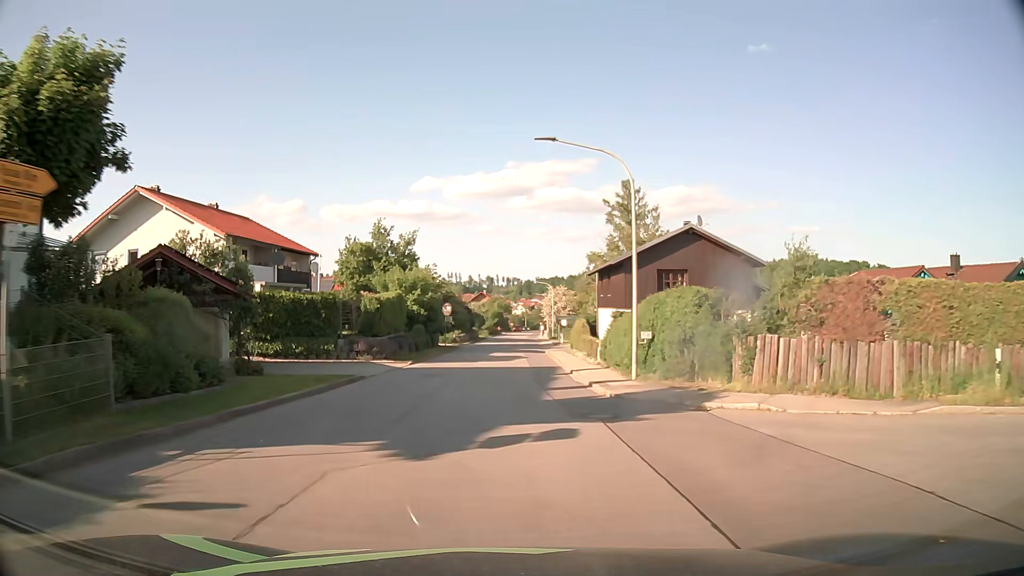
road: tertiary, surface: asphalt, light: Day
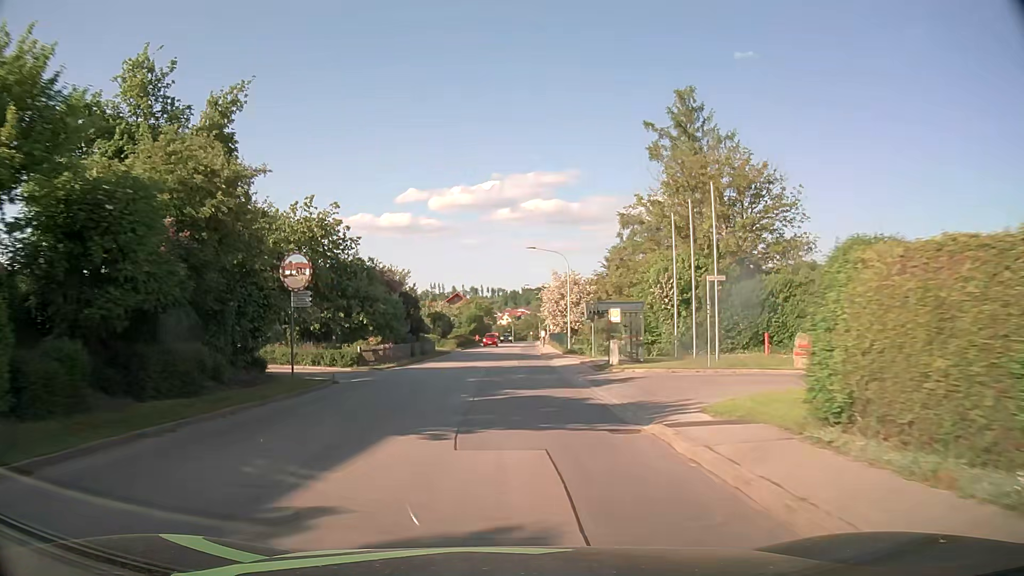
(+0.6, +39.6) m; +1°
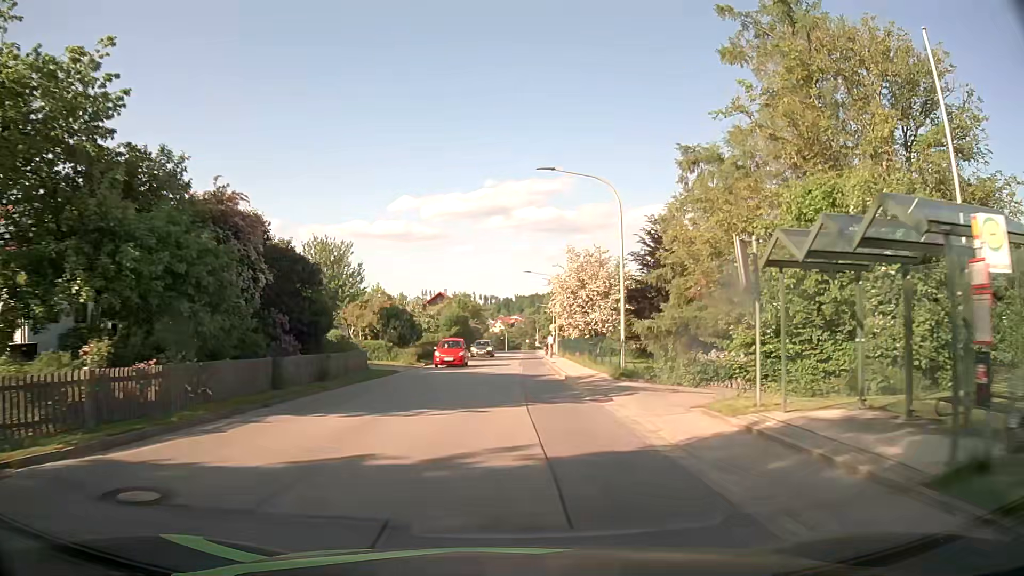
(0.0, +23.7) m; 0°
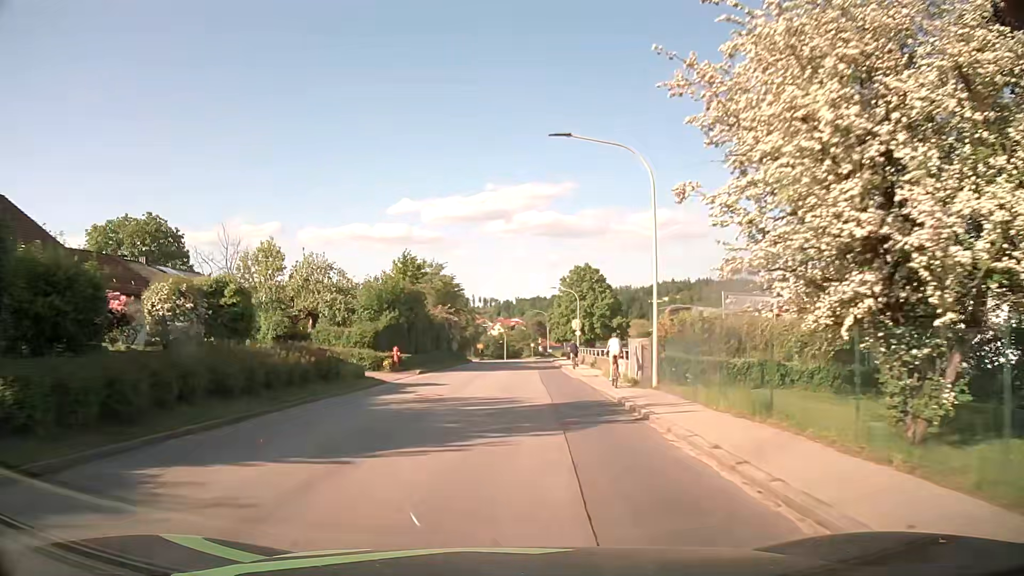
(+0.6, +39.5) m; 0°
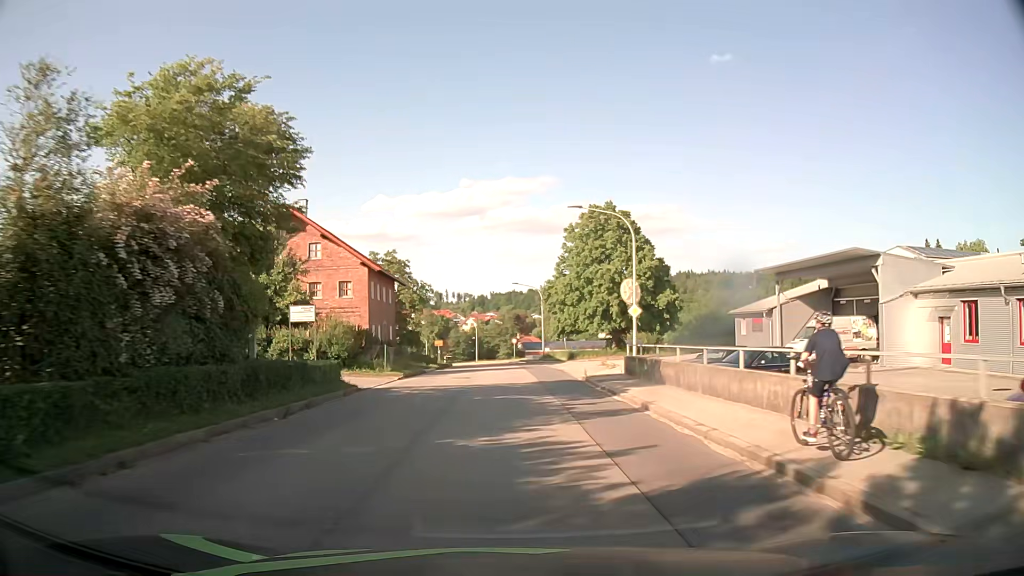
(+0.6, +39.7) m; +2°
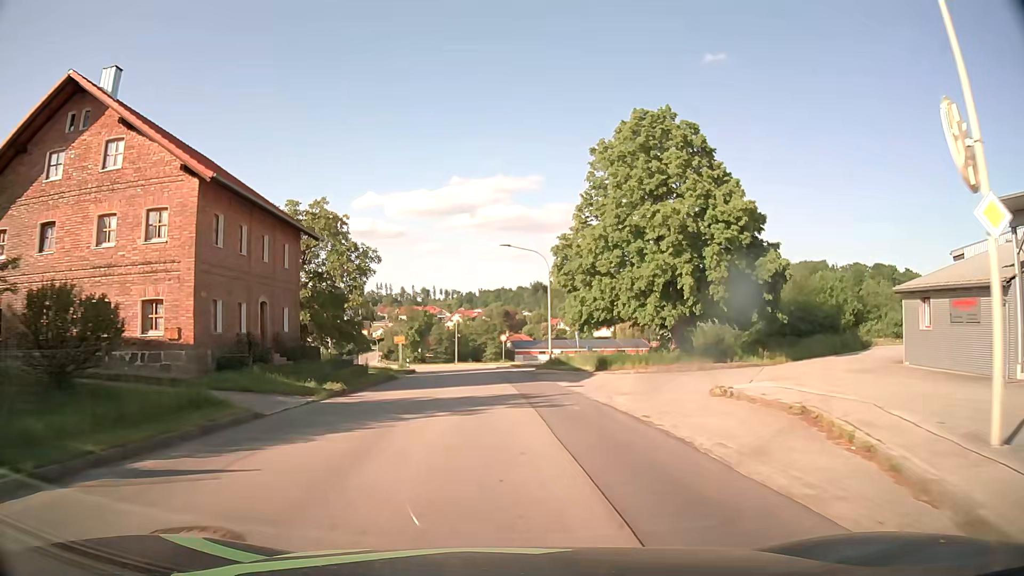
(+0.3, +23.8) m; +1°
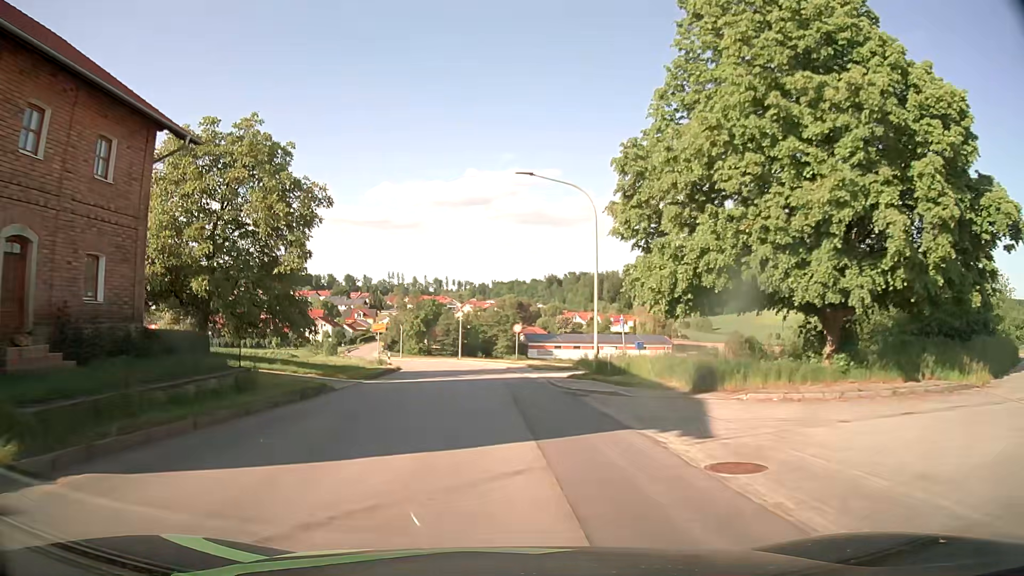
(-0.1, +15.9) m; -1°
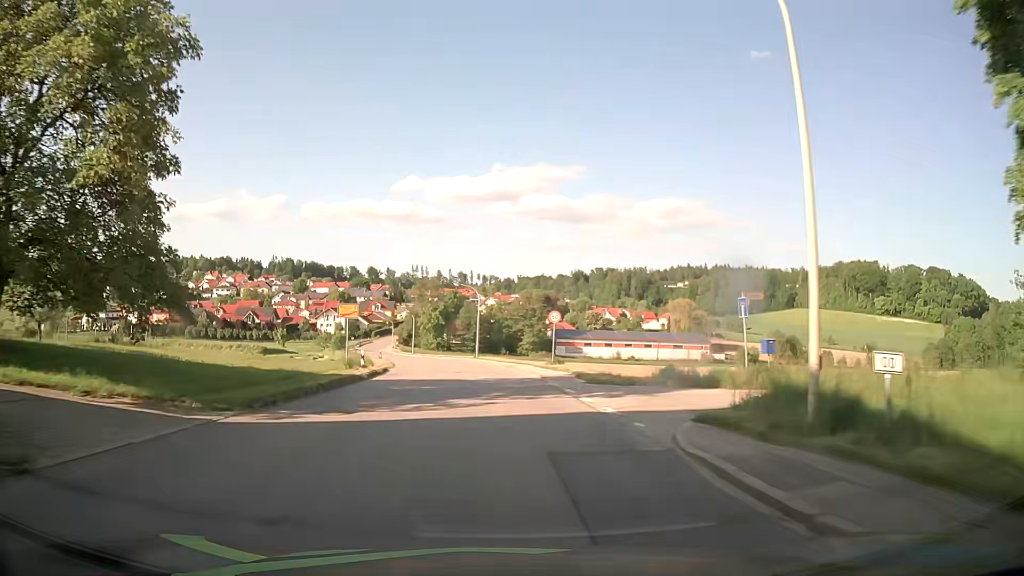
(-0.2, +16.0) m; -2°
(0, +10) (0, +20) (-1, +30) (-2, +40) (-3, +50) (-5, +60) (-7, +69) (-9, +79) (-12, +89) (-14, +99) m
